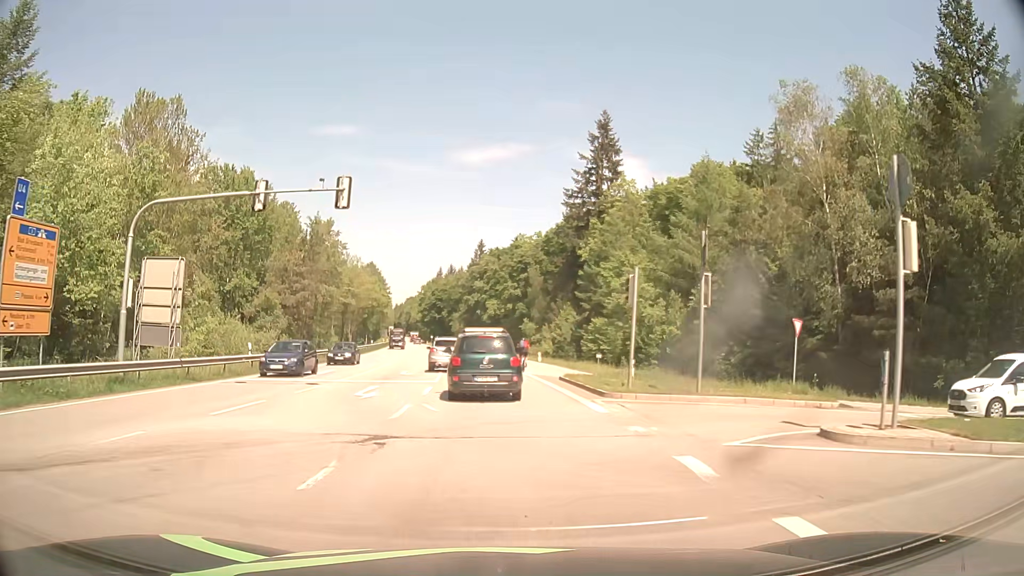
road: secondary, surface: asphalt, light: Day
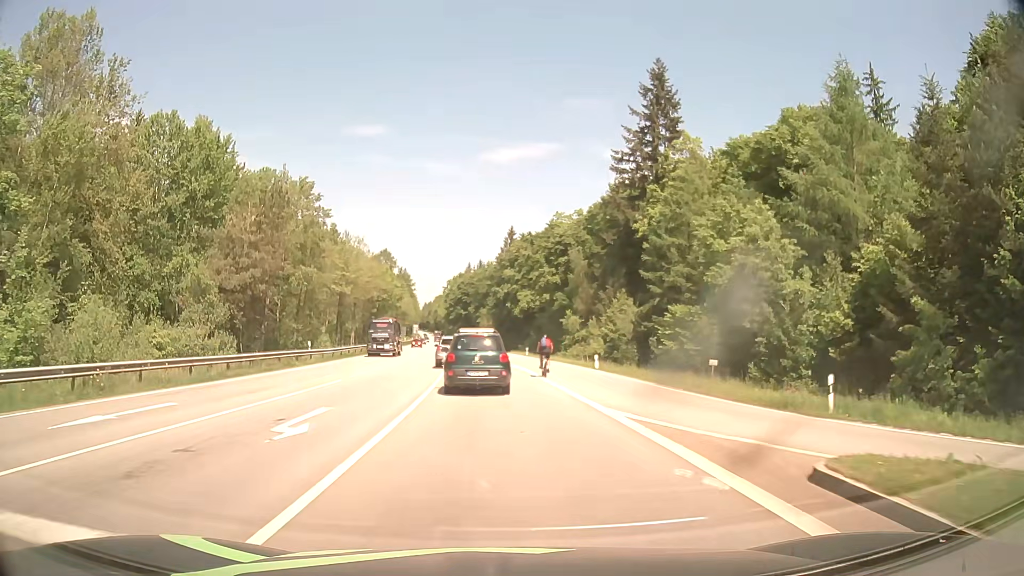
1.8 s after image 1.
(-0.6, +20.5) m; -3°
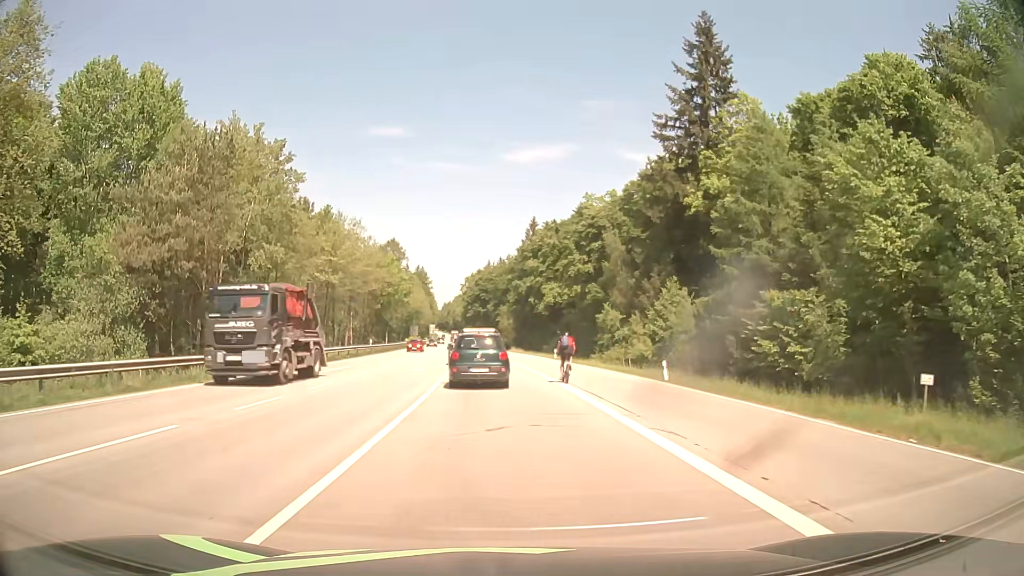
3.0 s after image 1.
(-0.3, +13.9) m; -2°
